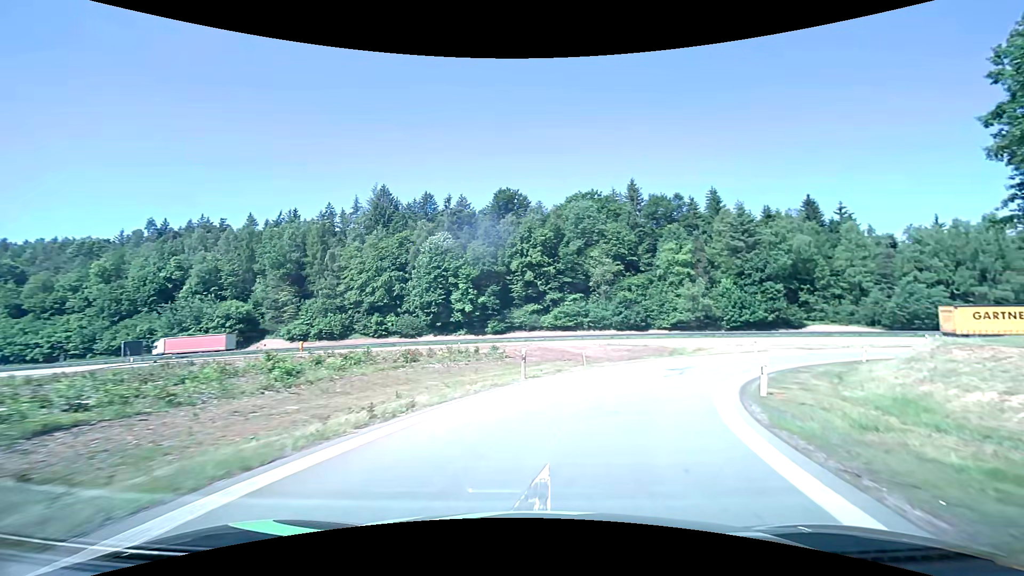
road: motorway_link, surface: asphalt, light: Day
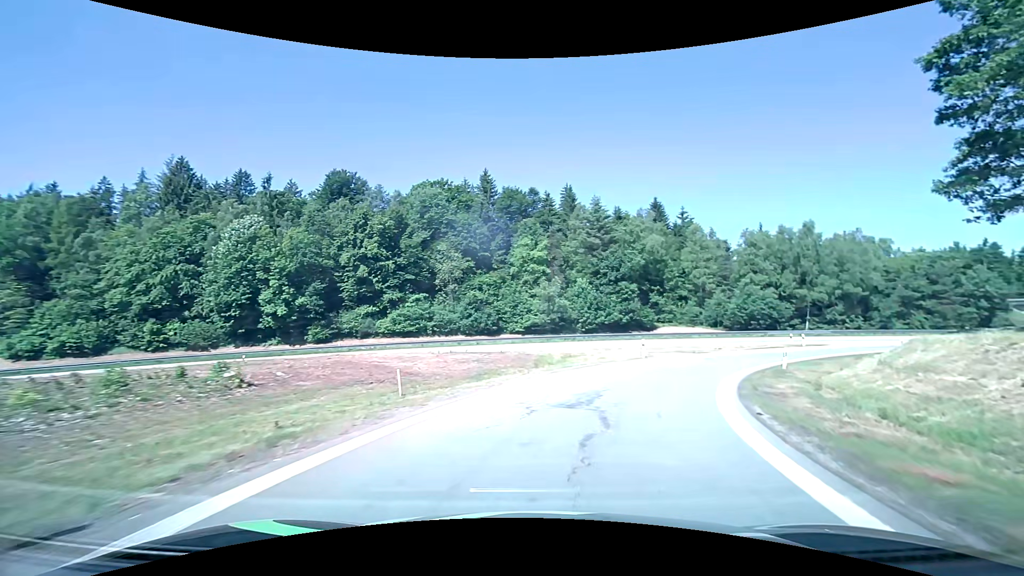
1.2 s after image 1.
(+1.9, +13.2) m; +17°
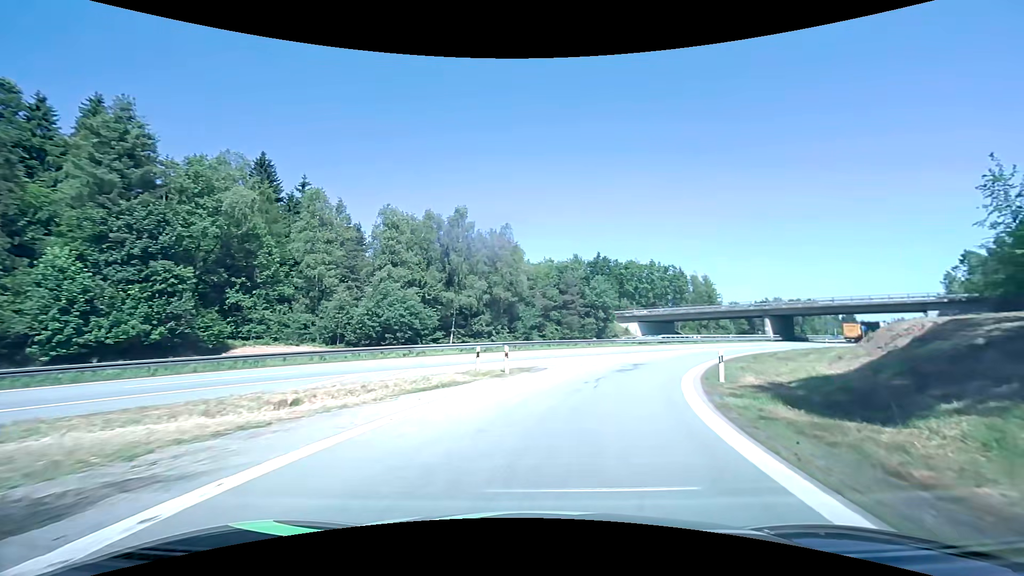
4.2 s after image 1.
(+11.7, +31.2) m; +40°
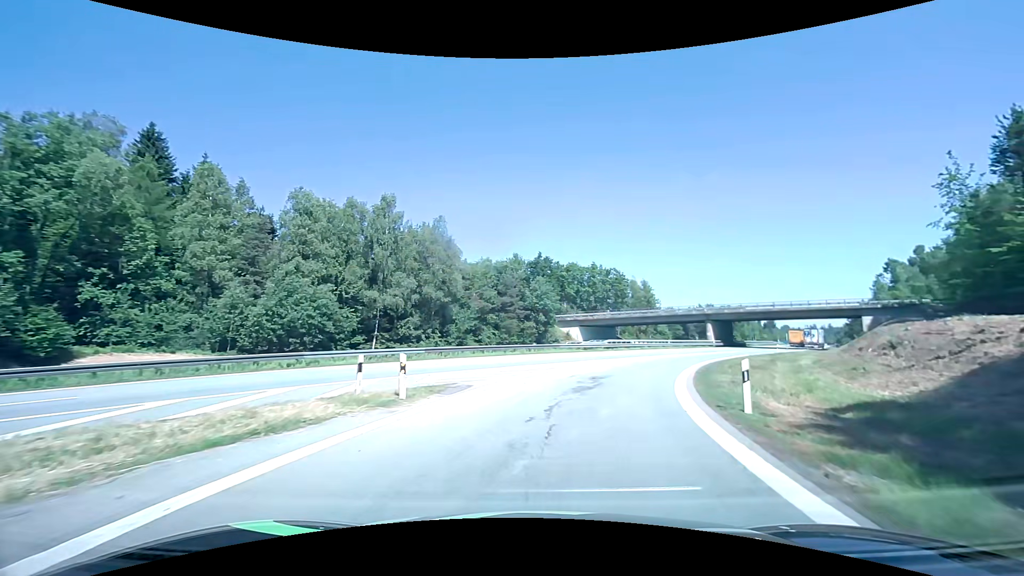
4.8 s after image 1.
(+0.4, +6.9) m; +7°
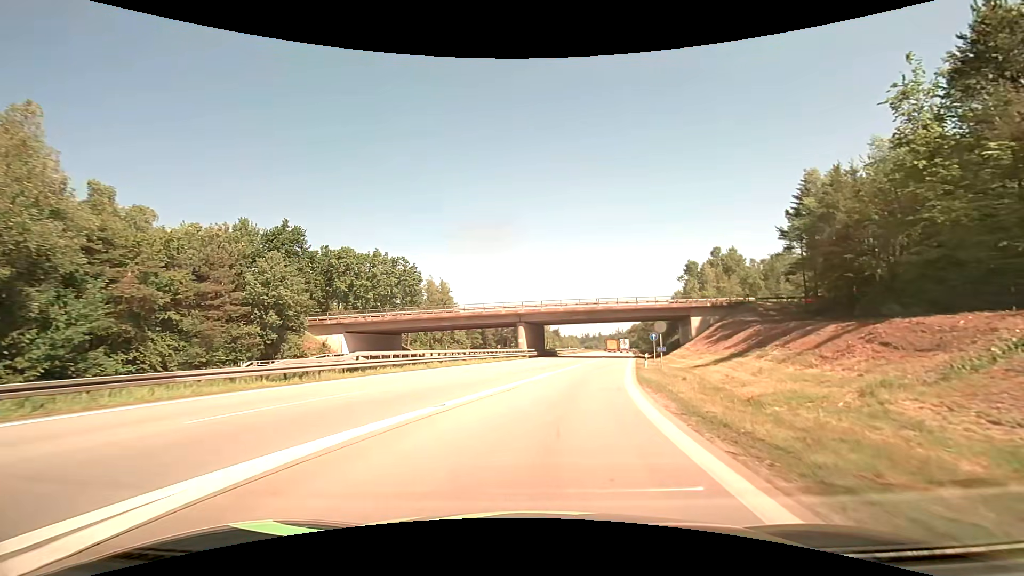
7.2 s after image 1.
(+6.0, +27.1) m; +23°
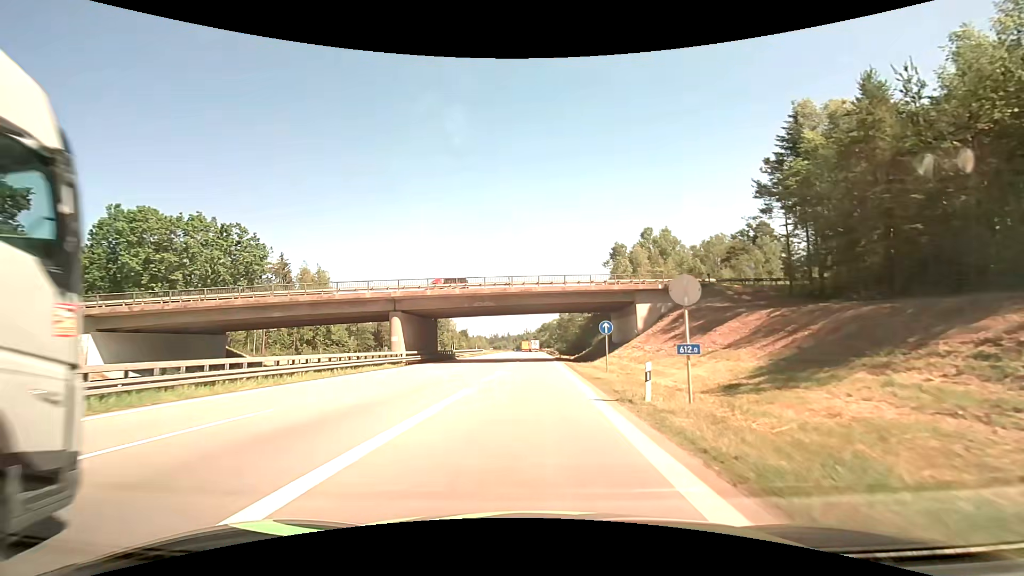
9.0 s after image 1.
(+2.1, +21.2) m; +11°
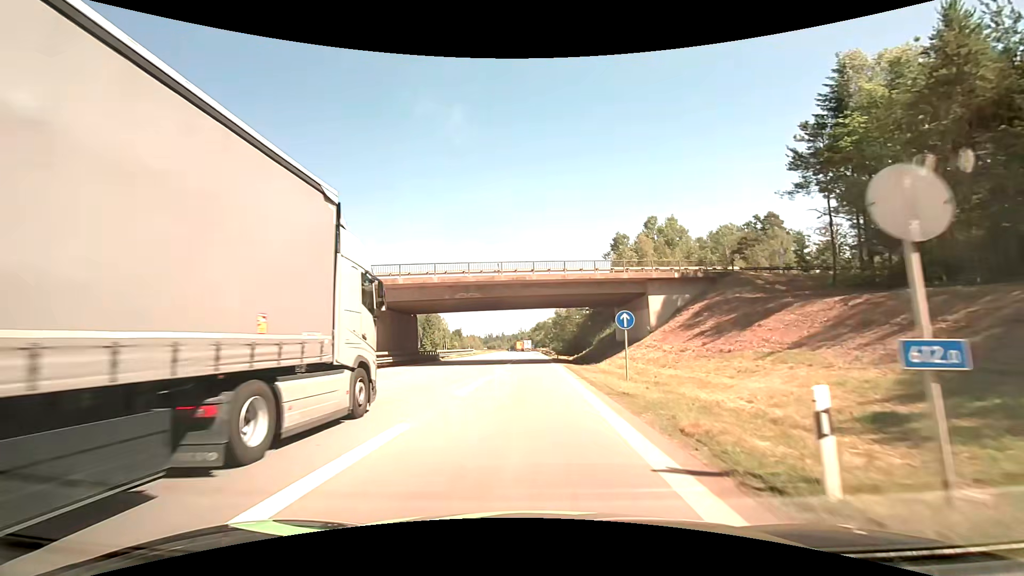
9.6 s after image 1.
(0.0, +7.4) m; 0°
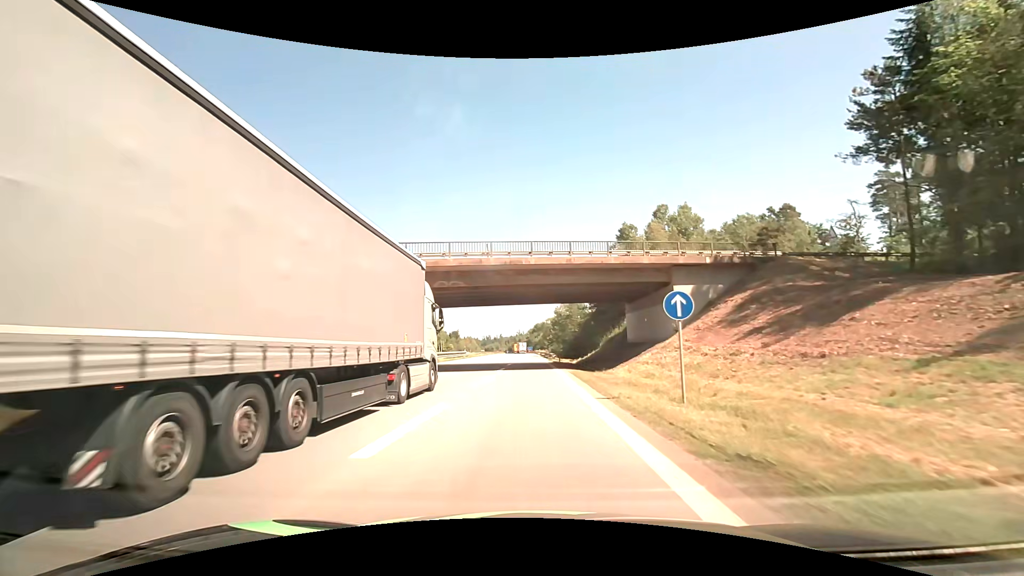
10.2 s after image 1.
(0.0, +8.0) m; 0°
(0, +10) (0, +20) (0, +30) (0, +40) (0, +50) (0, +60) (0, +70) (-1, +80) (-1, +90) (-1, +100) m
